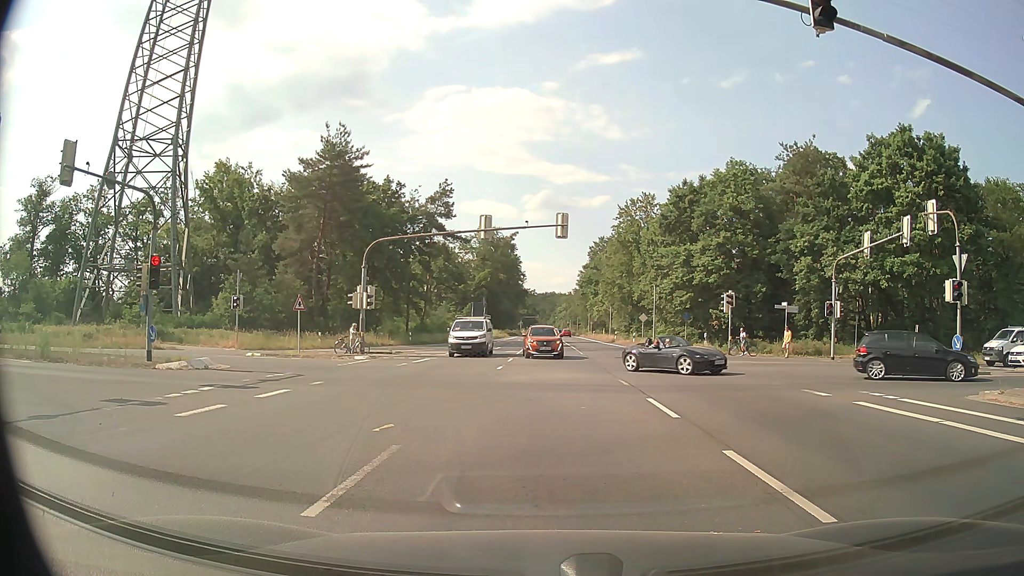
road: primary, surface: asphalt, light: Day
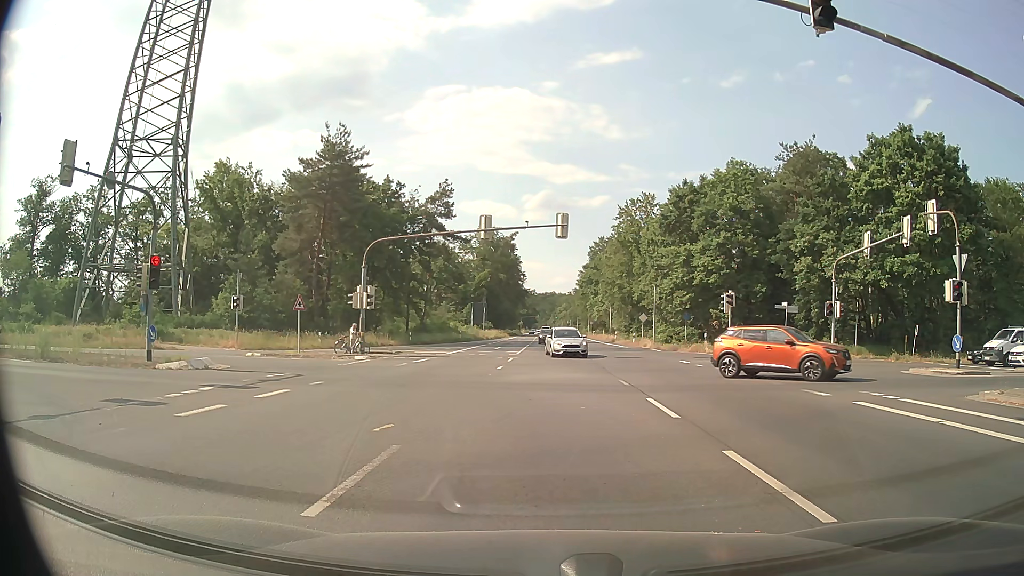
(0.0, 0.0) m; 0°
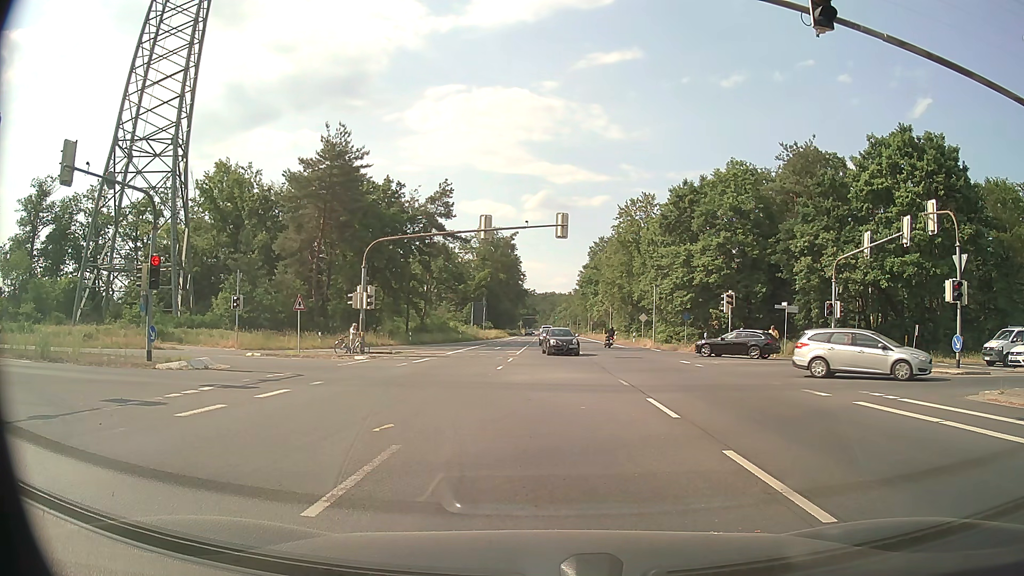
(0.0, 0.0) m; 0°
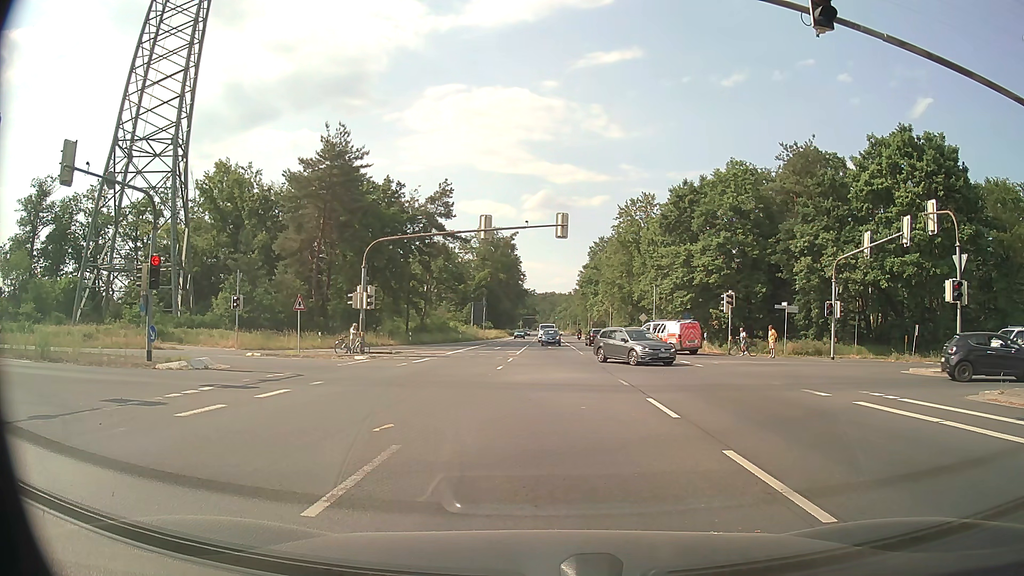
(0.0, 0.0) m; 0°
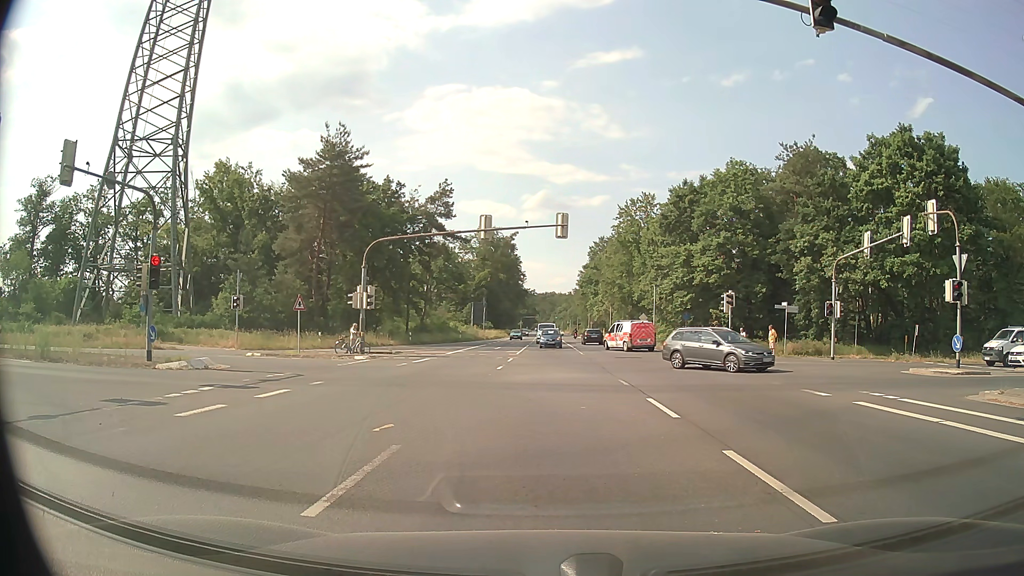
(0.0, 0.0) m; 0°
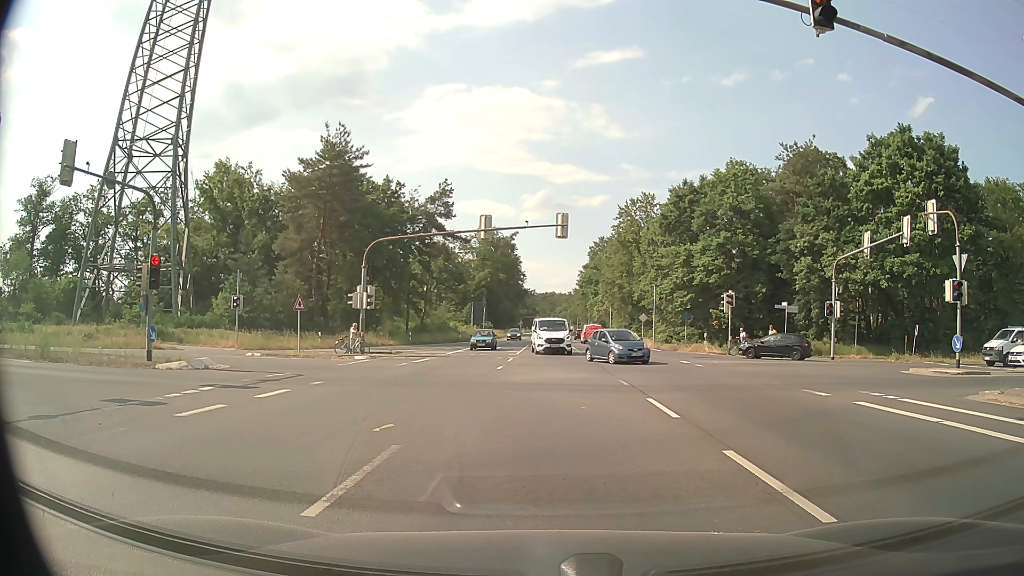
(0.0, 0.0) m; 0°
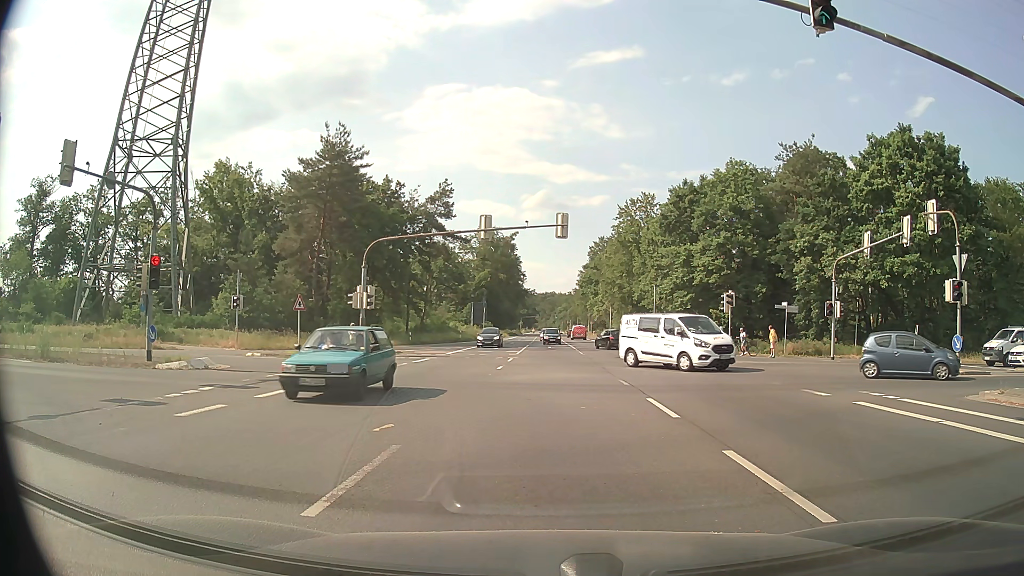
(0.0, 0.0) m; 0°
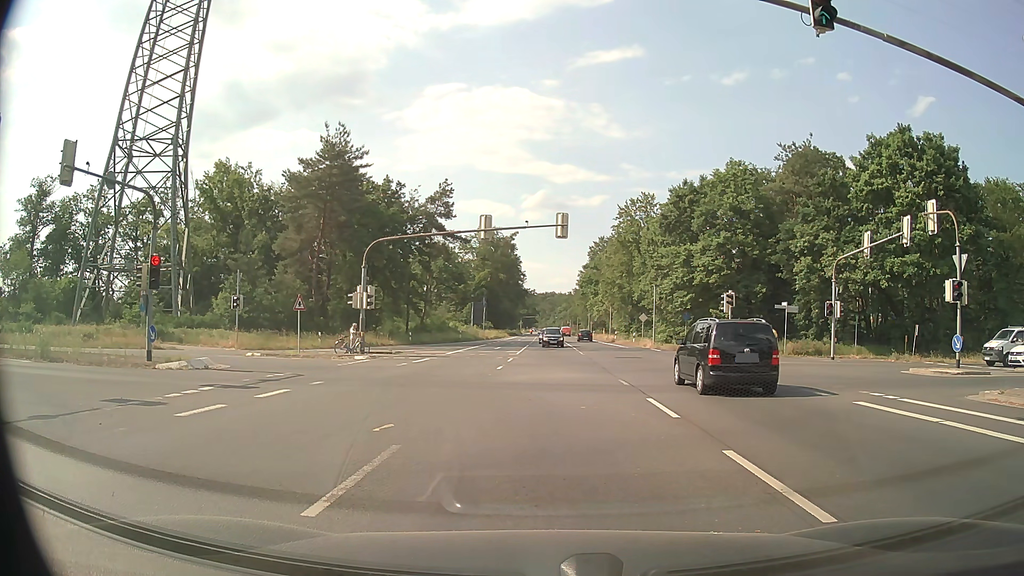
(0.0, 0.0) m; 0°
